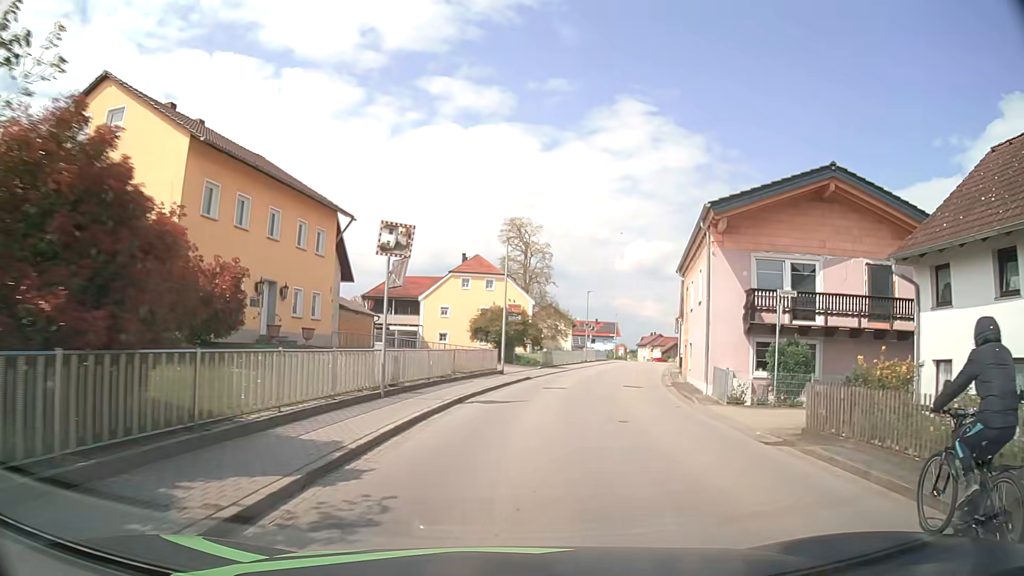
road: secondary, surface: asphalt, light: Day
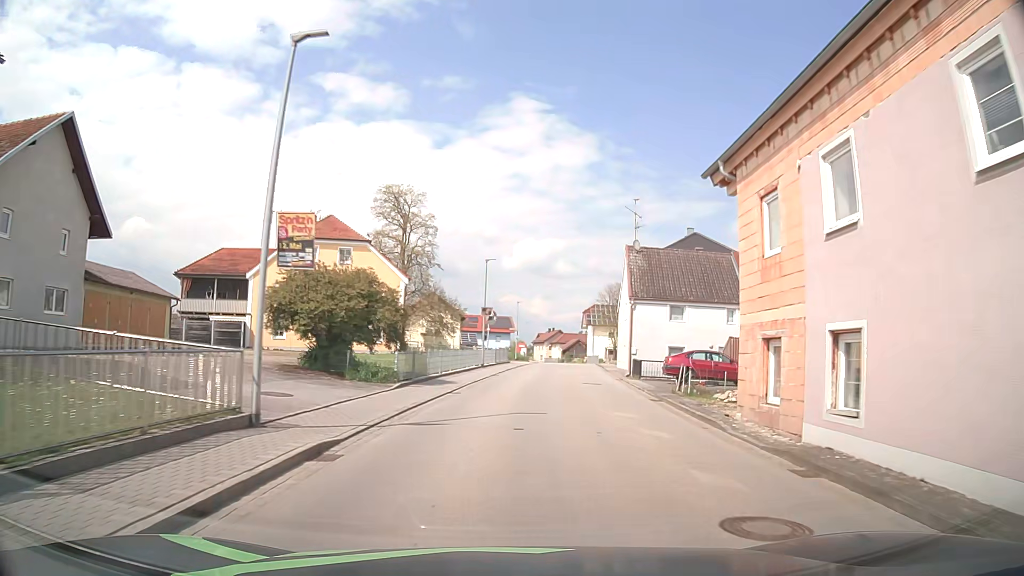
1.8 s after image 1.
(+1.7, +20.5) m; +10°
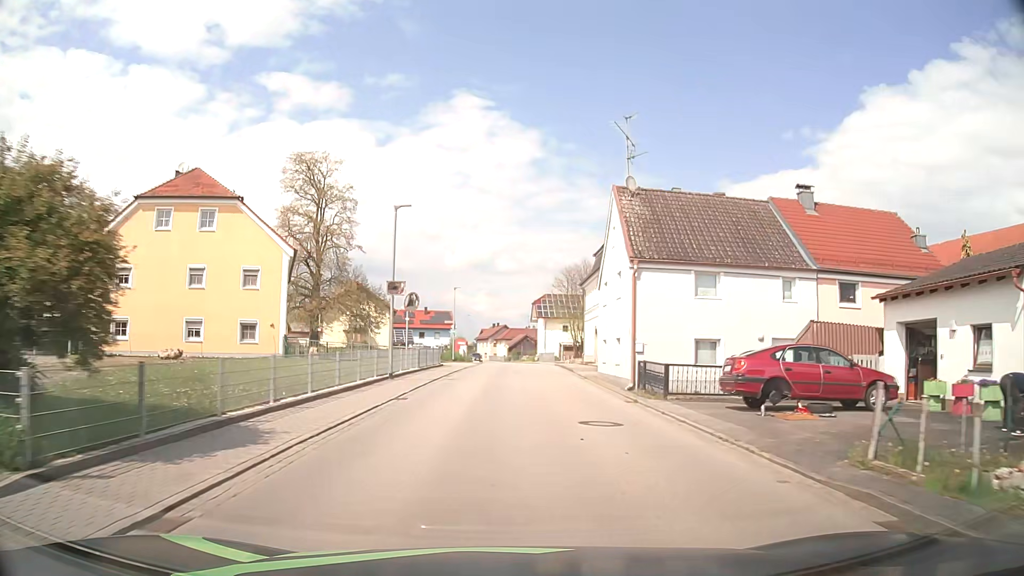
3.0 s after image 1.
(+0.6, +14.8) m; +5°
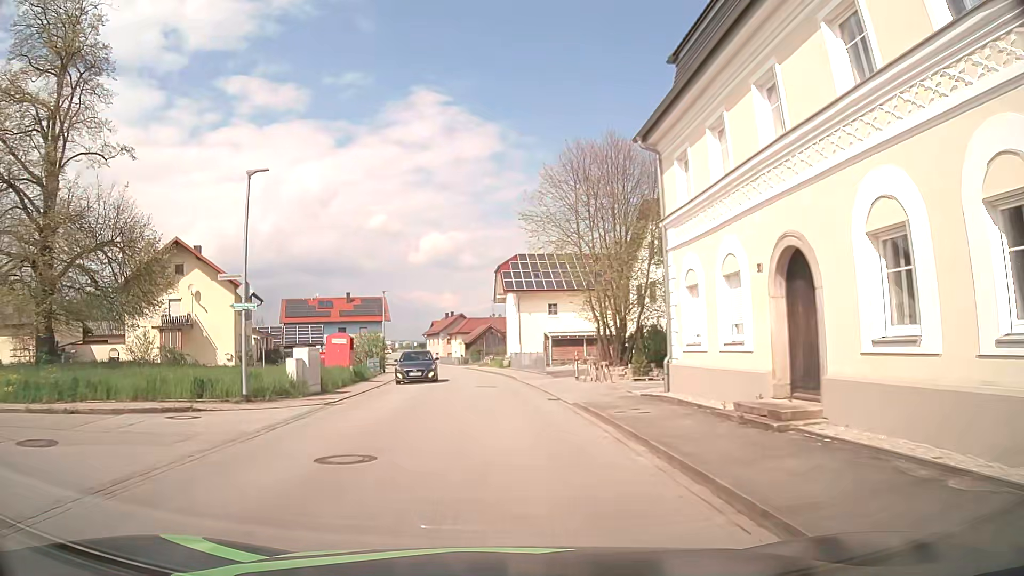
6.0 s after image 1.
(+1.6, +39.3) m; +3°
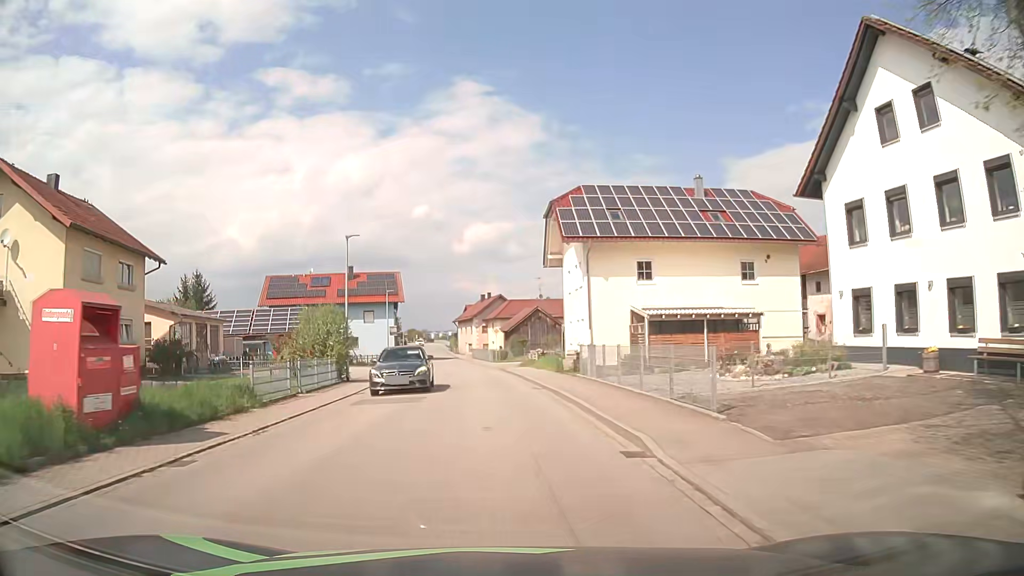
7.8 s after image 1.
(-0.7, +23.3) m; -4°
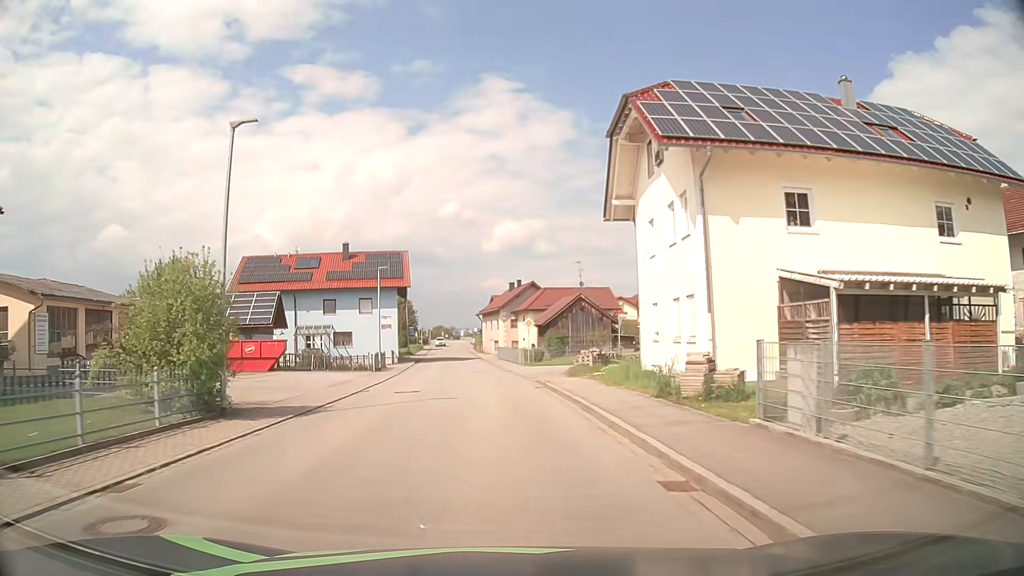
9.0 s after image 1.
(-0.3, +15.4) m; -3°
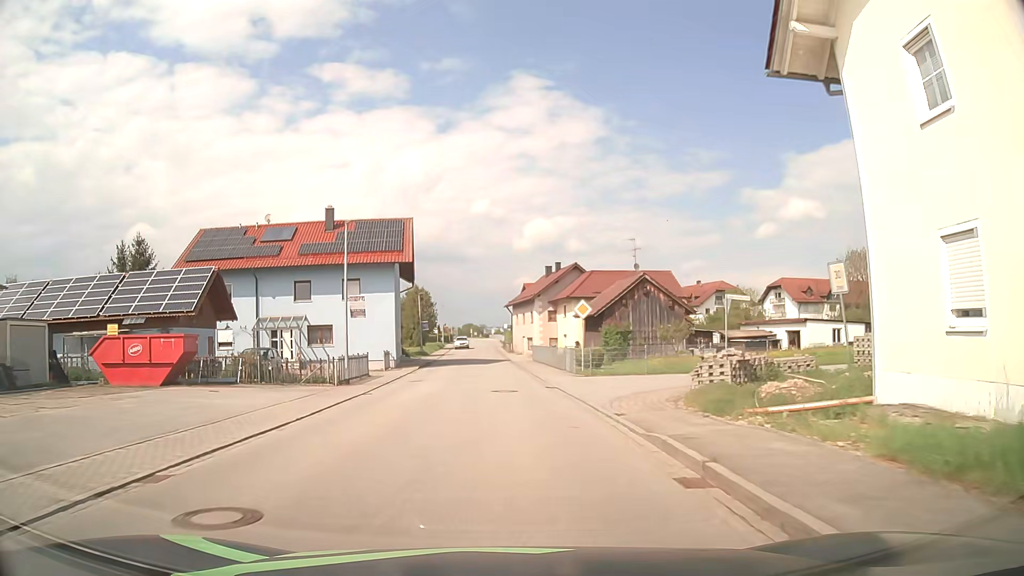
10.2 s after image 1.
(-0.3, +15.4) m; -3°
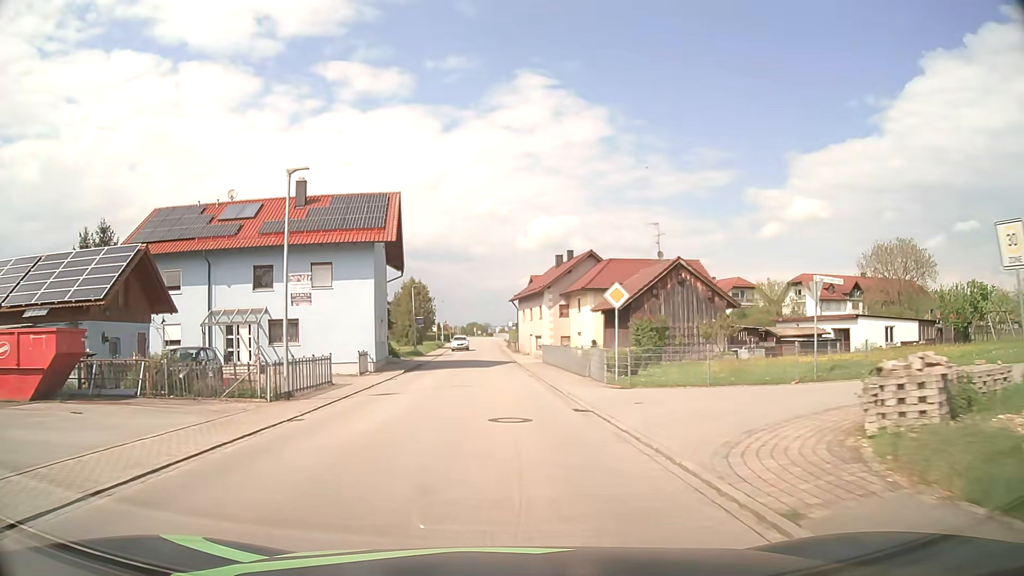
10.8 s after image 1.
(0.0, +7.7) m; 0°
(0, +10) (0, +20) (0, +30) (-1, +40) (-1, +50) (-2, +60) (-2, +70) (-3, +80) (-3, +90) (-3, +100) m
